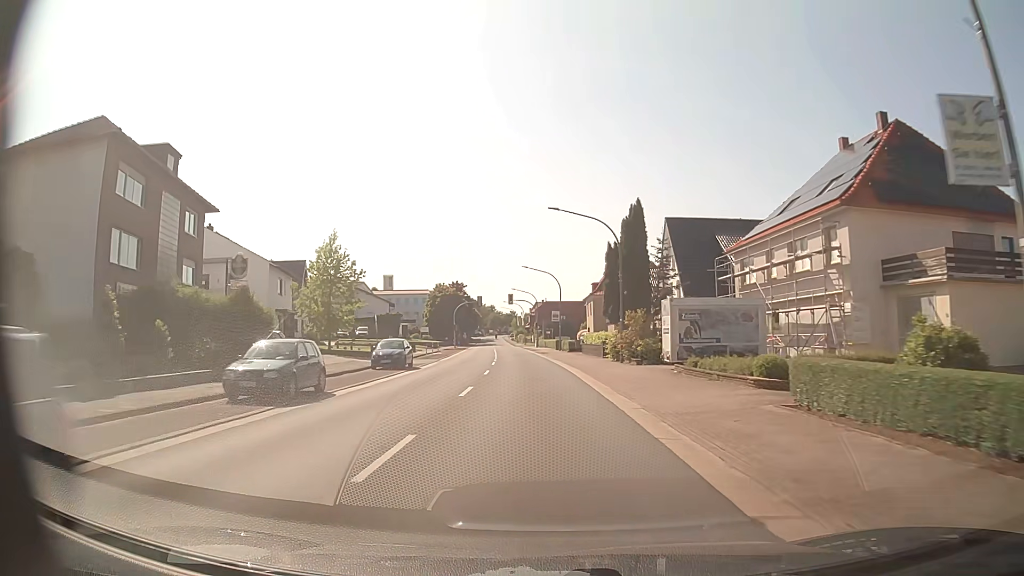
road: primary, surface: asphalt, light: Day
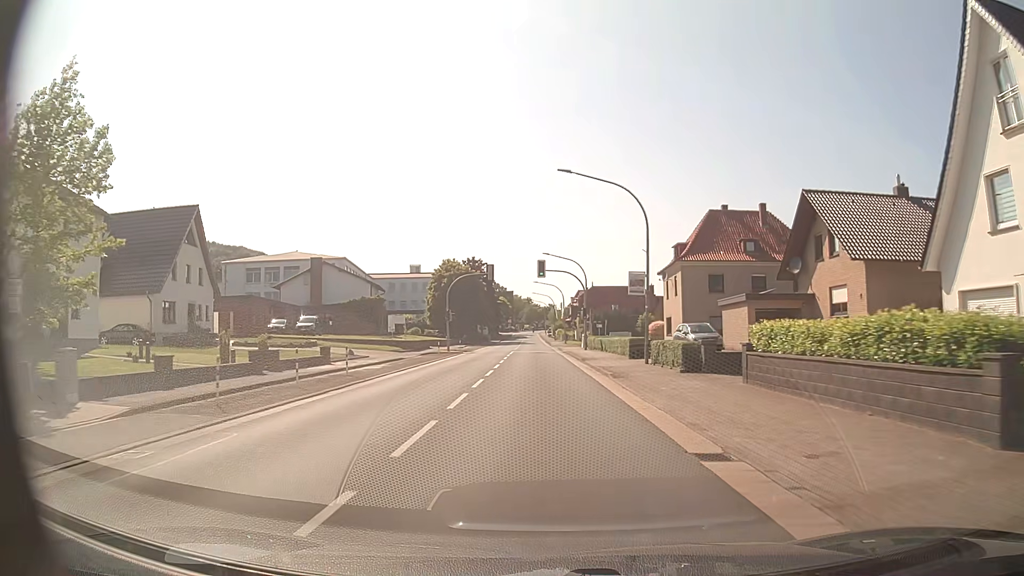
(-1.1, +35.7) m; -3°
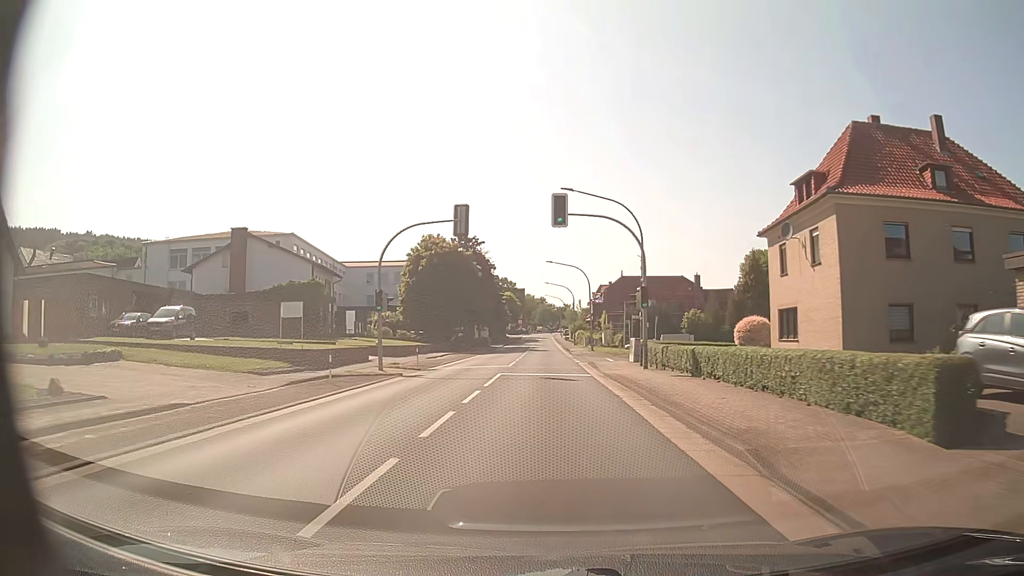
(-0.4, +26.0) m; -1°
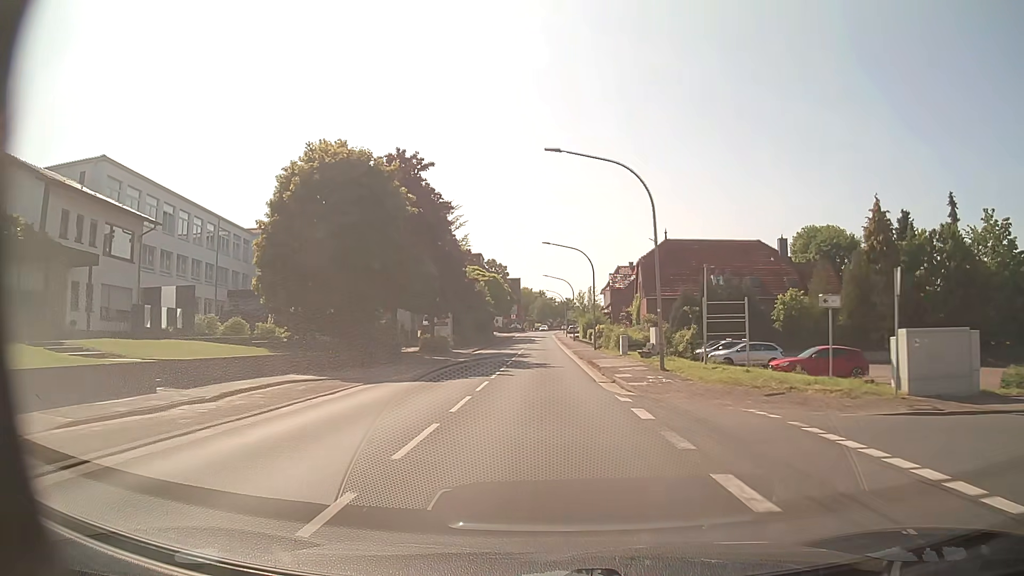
(-0.1, +35.0) m; 0°
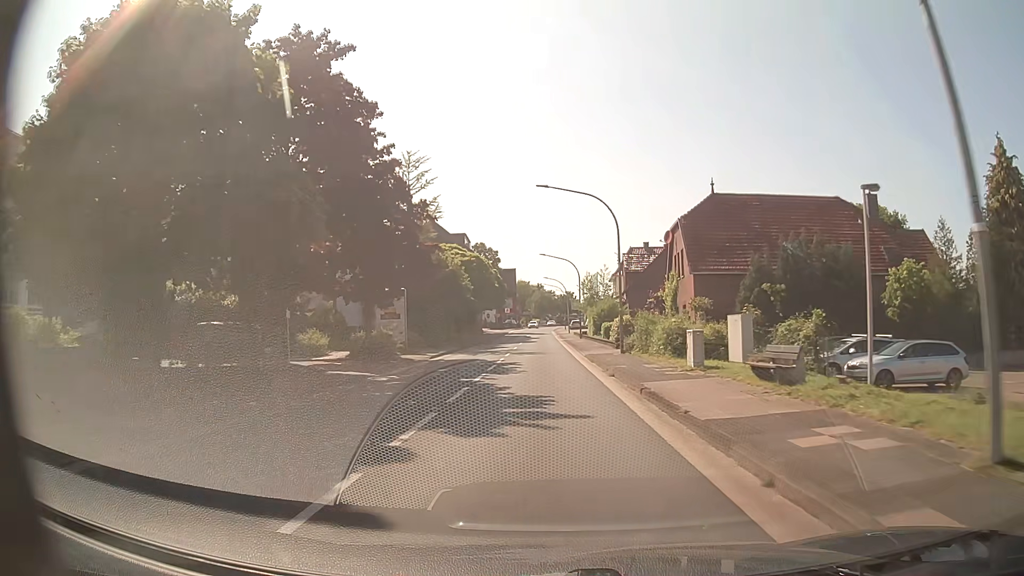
(+0.1, +18.0) m; 0°
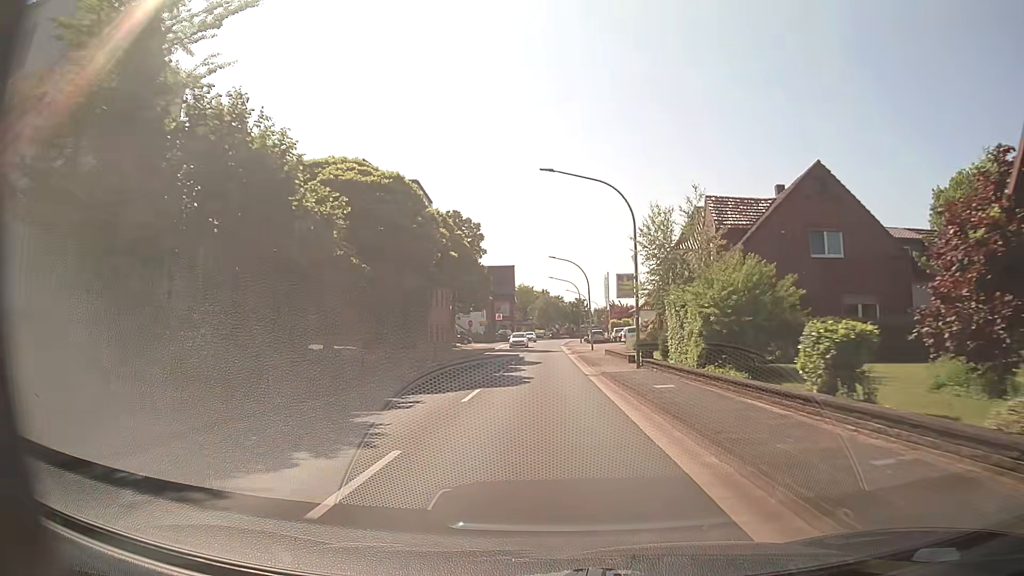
(-0.1, +36.0) m; 0°
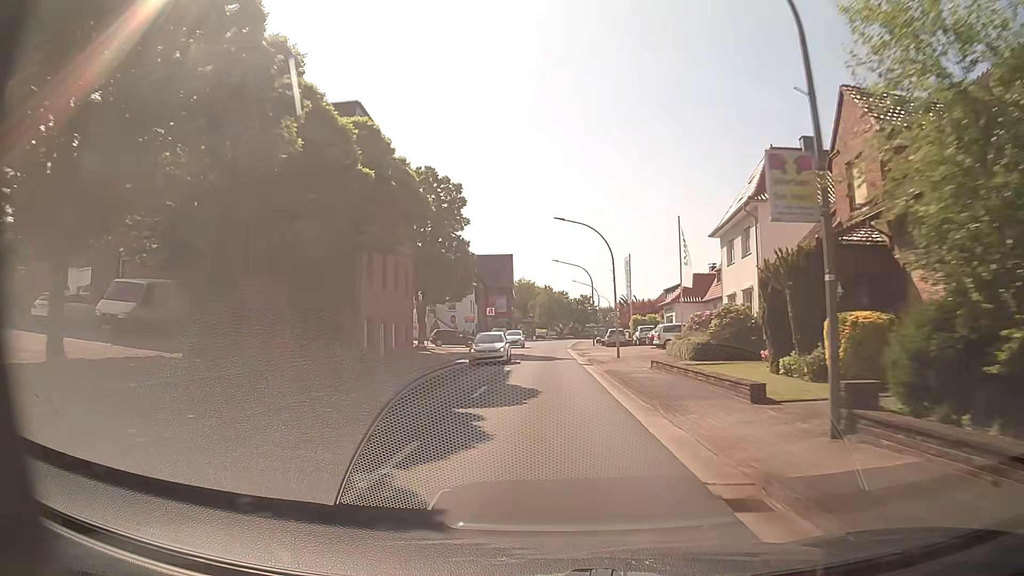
(-0.1, +17.7) m; 0°
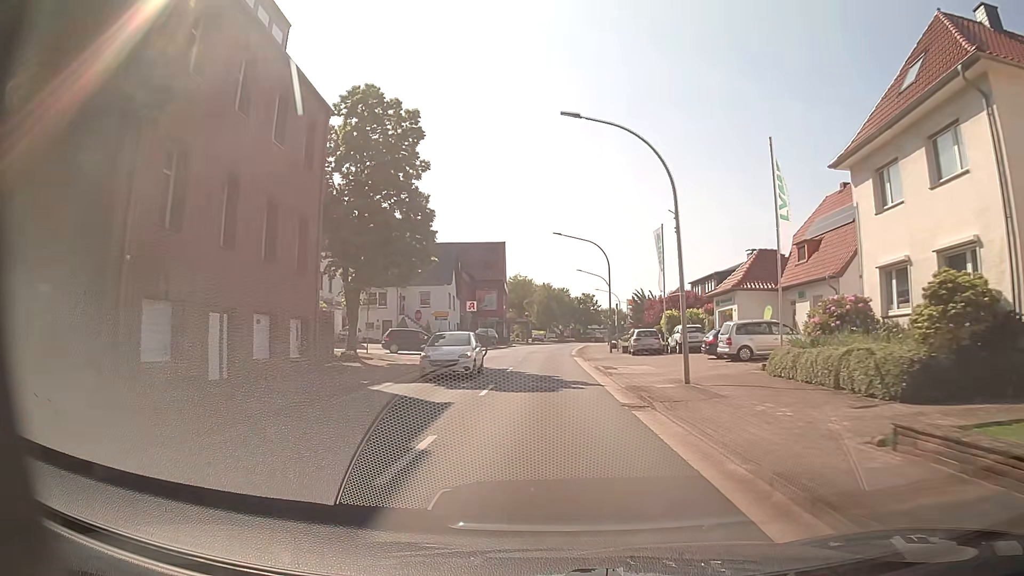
(0.0, +17.7) m; 0°
(0, +10) (0, +20) (0, +30) (+1, +40) (+1, +50) (+2, +60) (+2, +70) (+4, +80) (+5, +90) (+7, +100) m
